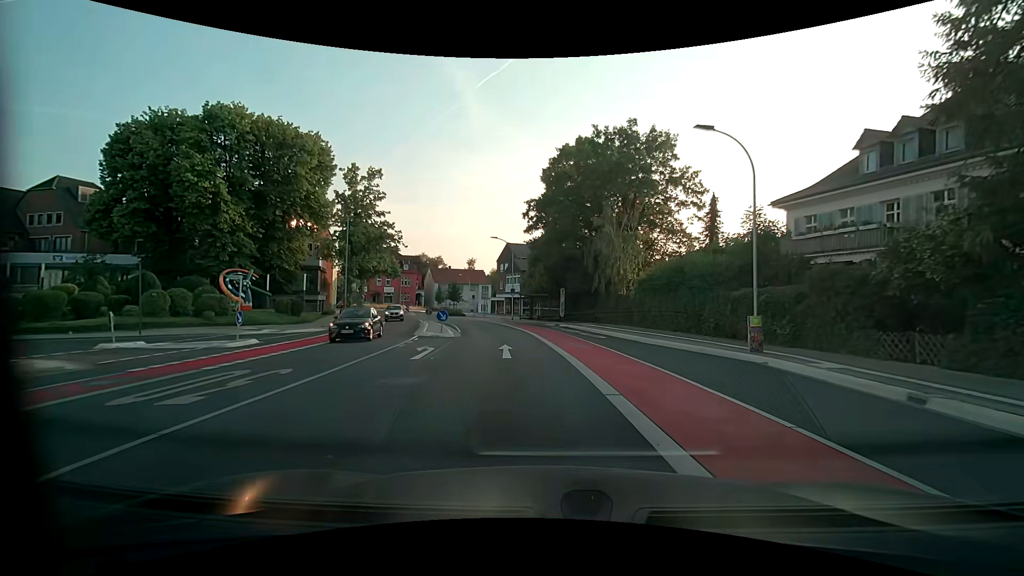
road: unclassified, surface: asphalt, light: Day
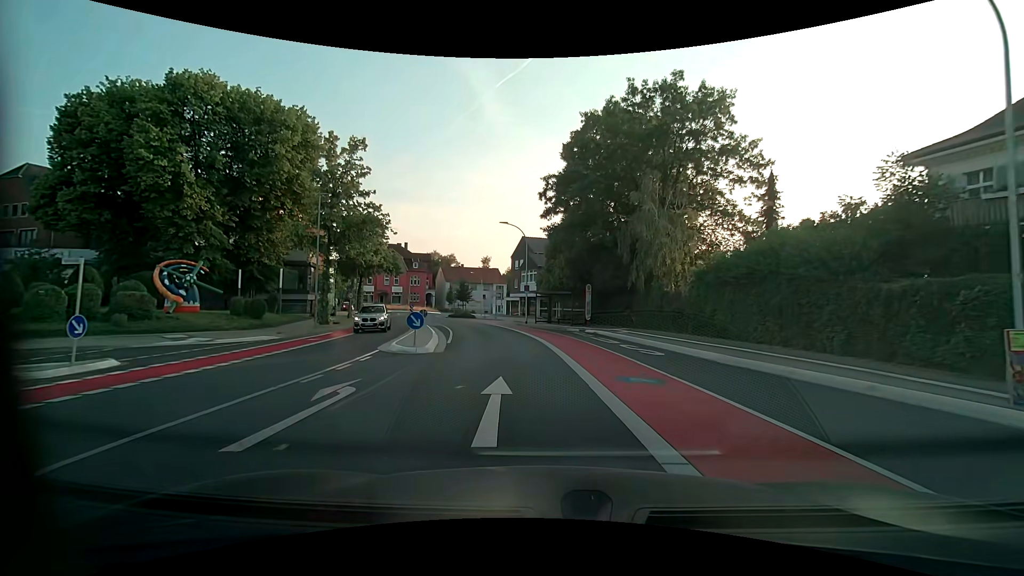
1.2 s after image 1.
(-0.2, +8.4) m; -2°
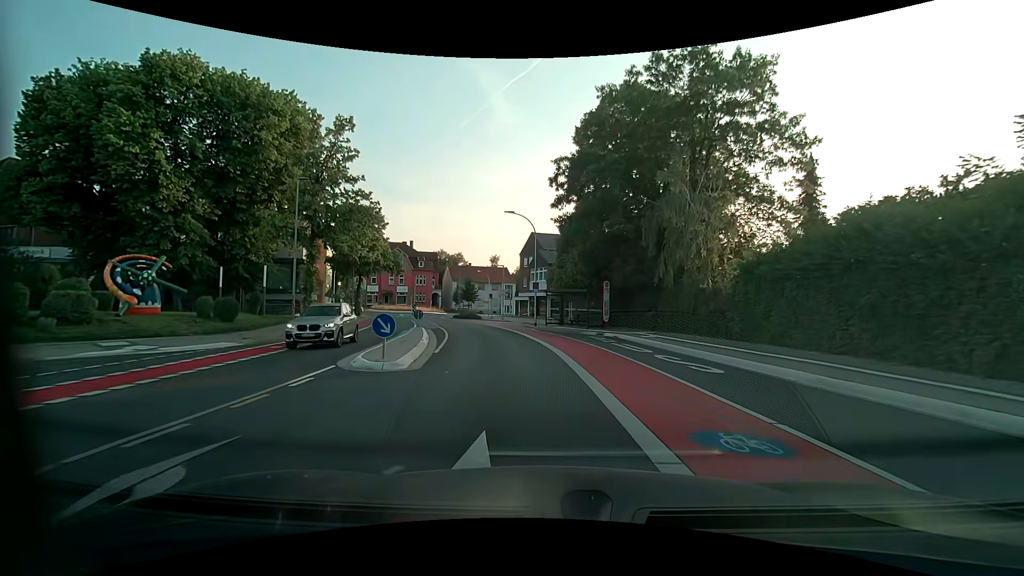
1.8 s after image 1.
(0.0, +4.3) m; -1°
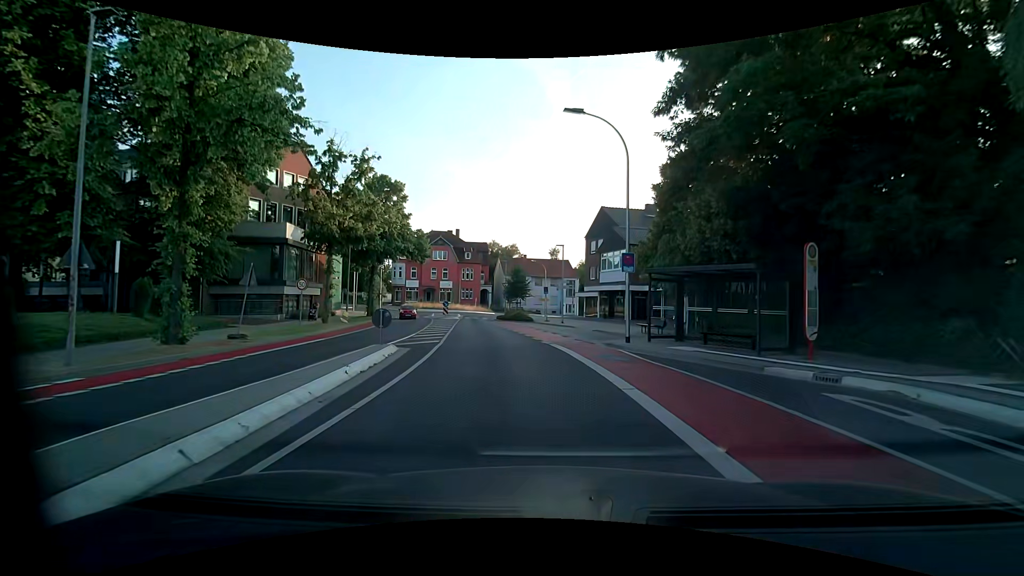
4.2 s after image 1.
(-1.1, +16.9) m; -7°
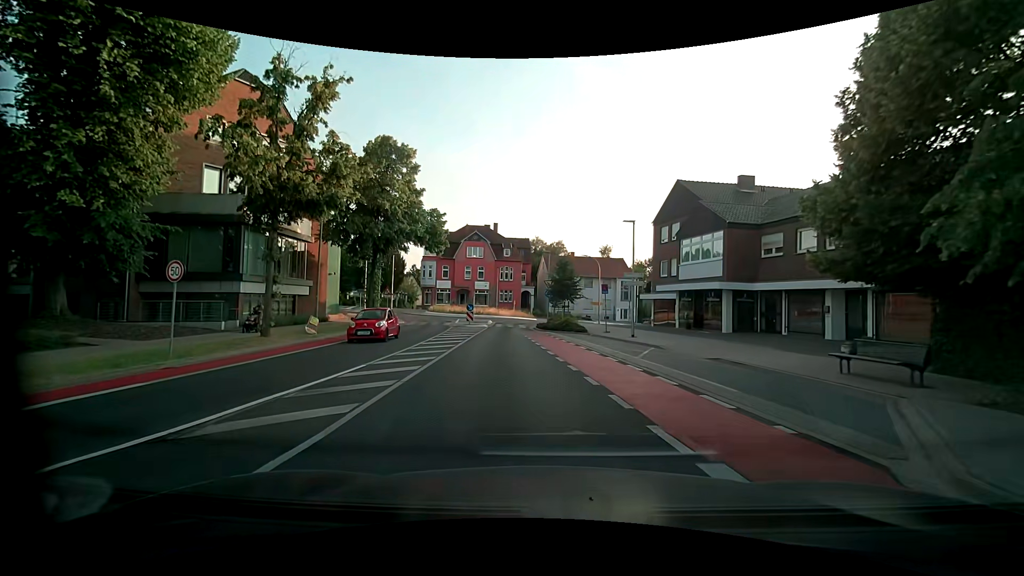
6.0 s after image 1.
(-0.6, +12.3) m; -6°
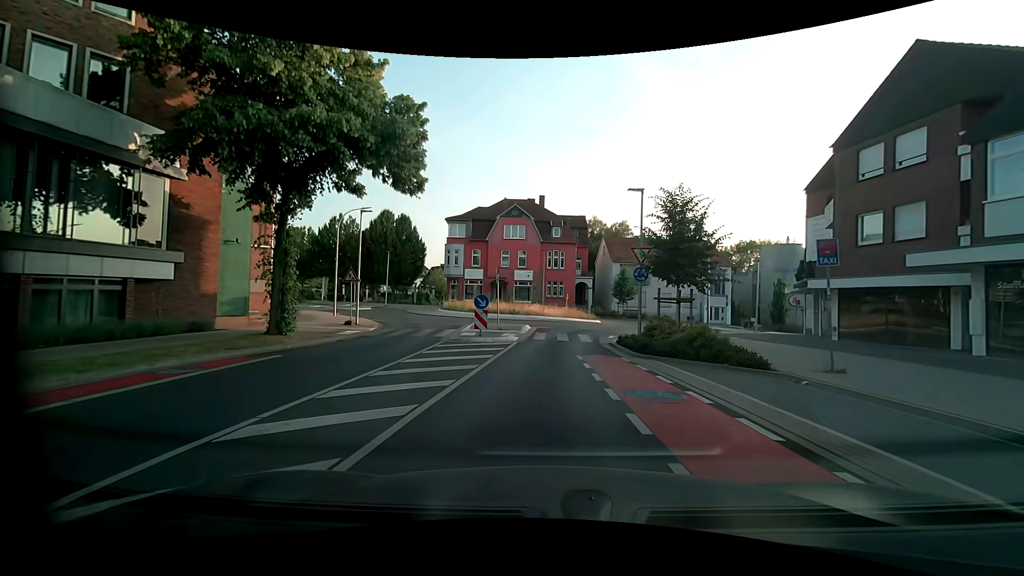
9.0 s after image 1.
(-1.1, +19.4) m; -5°
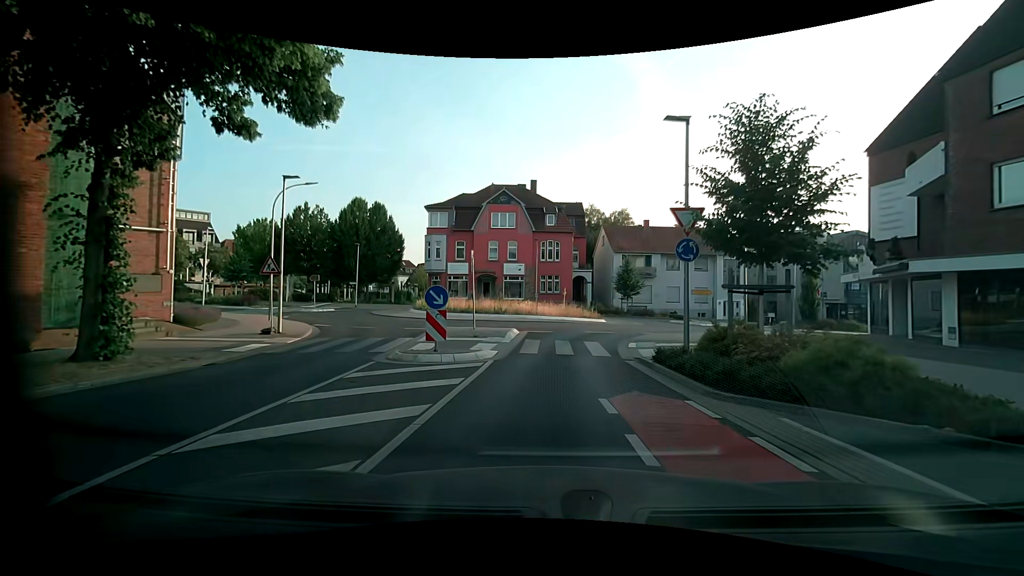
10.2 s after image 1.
(0.0, +7.0) m; +1°
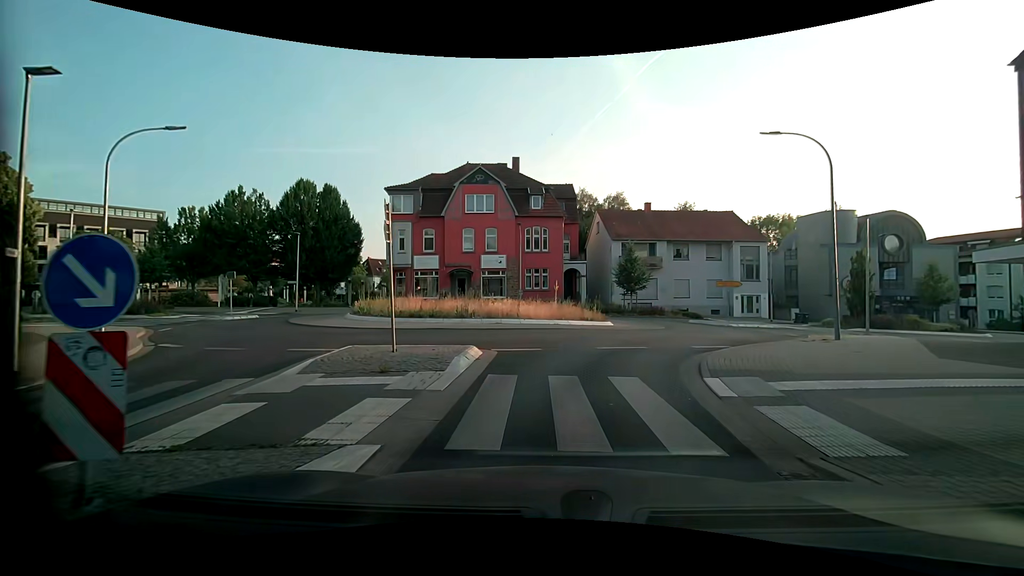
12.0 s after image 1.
(0.0, +9.1) m; +1°
